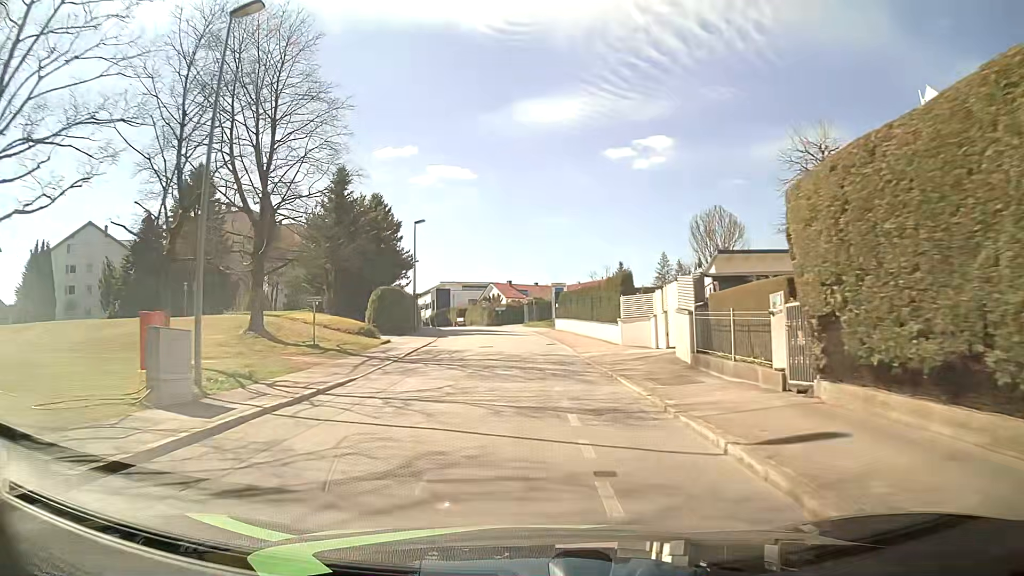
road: residential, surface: asphalt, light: Day
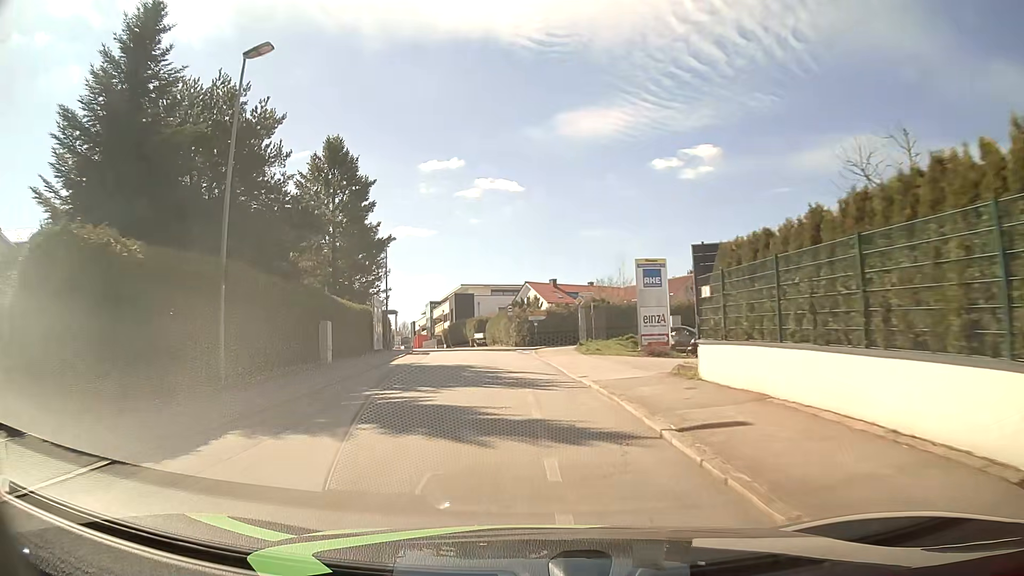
(-0.9, +34.9) m; -5°
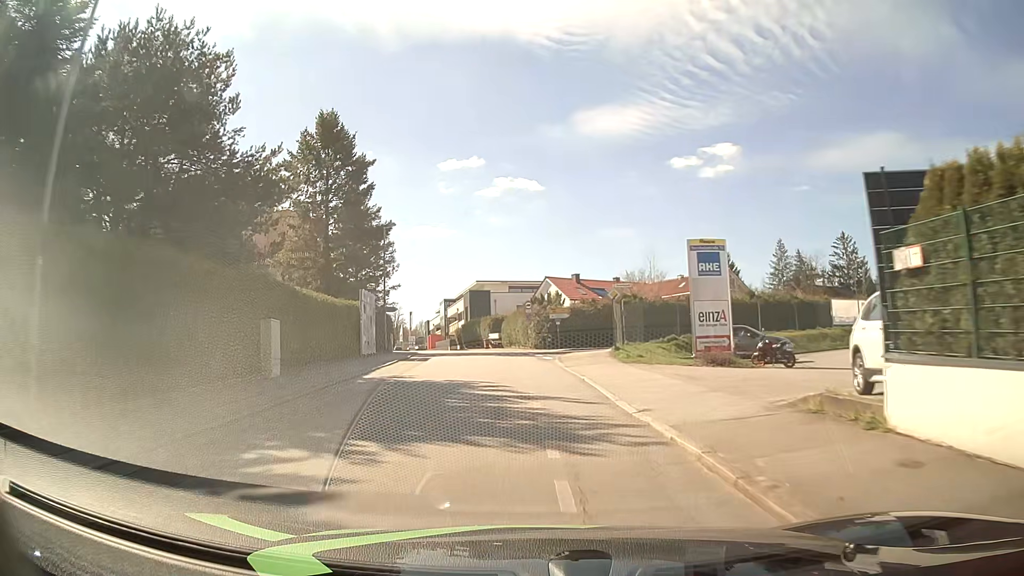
(0.0, +7.0) m; -1°
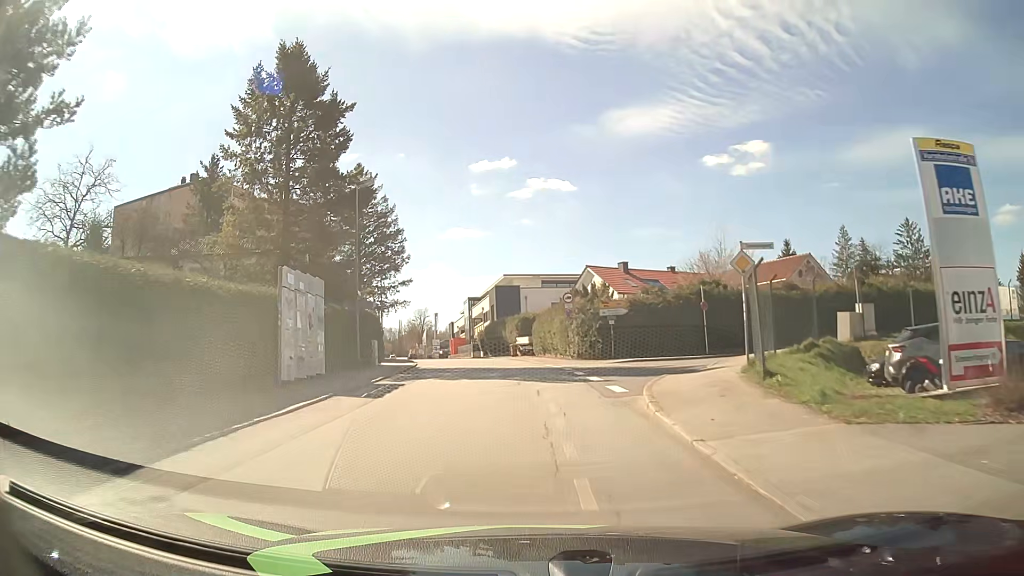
(-0.4, +13.9) m; -3°
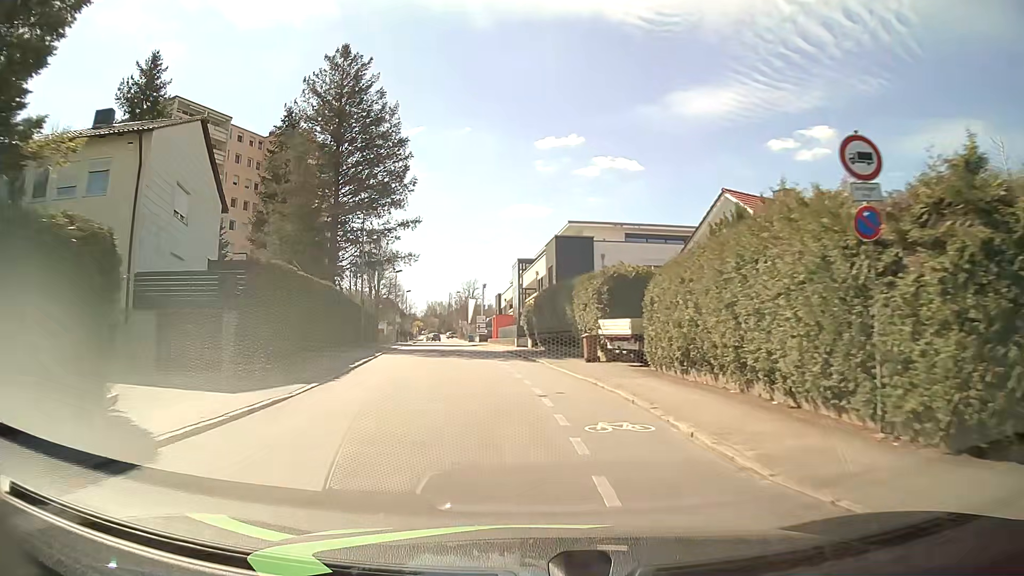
(-1.1, +27.9) m; -5°
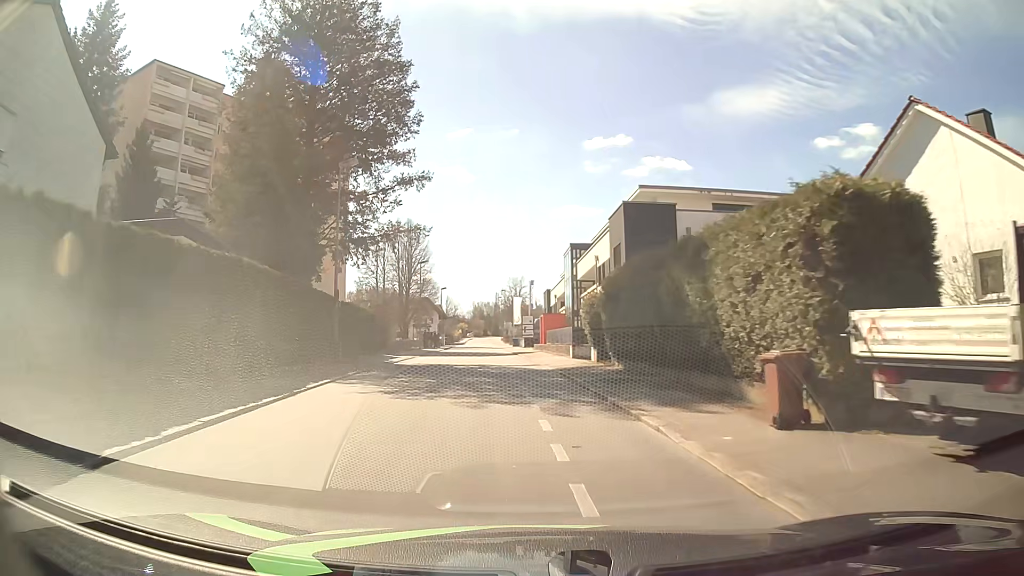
(-0.4, +14.3) m; -4°
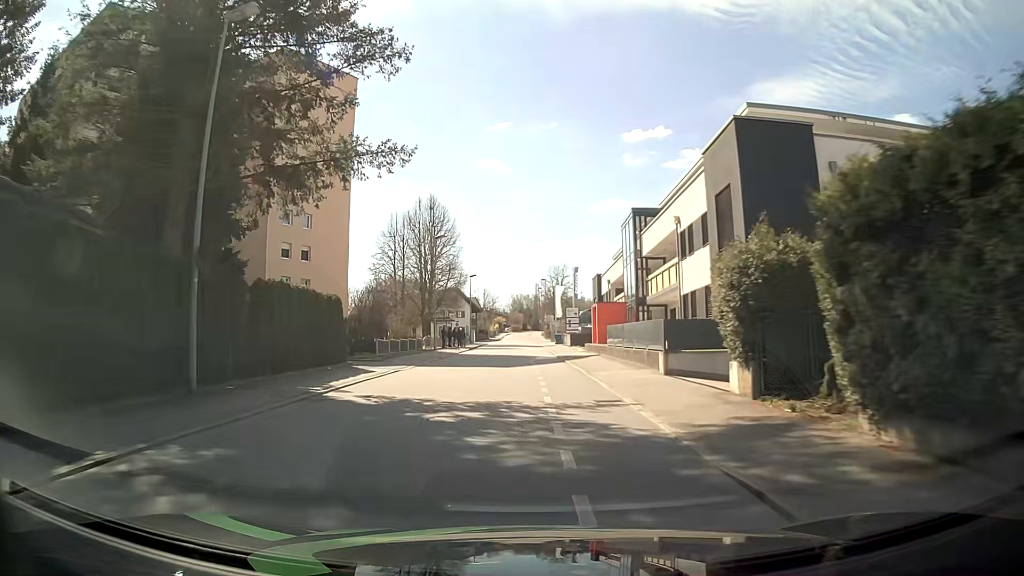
(-0.6, +14.4) m; -4°
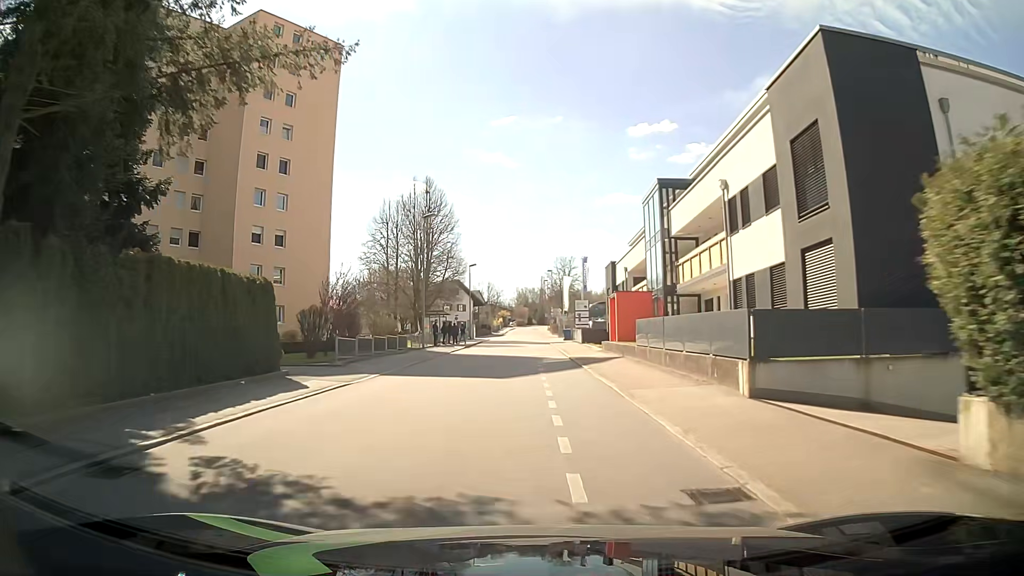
(0.0, +7.2) m; -1°
(0, +10) (0, +20) (0, +30) (0, +40) (0, +50) (0, +60) (0, +70) (0, +80) (-5, +89) (-12, +96) m
